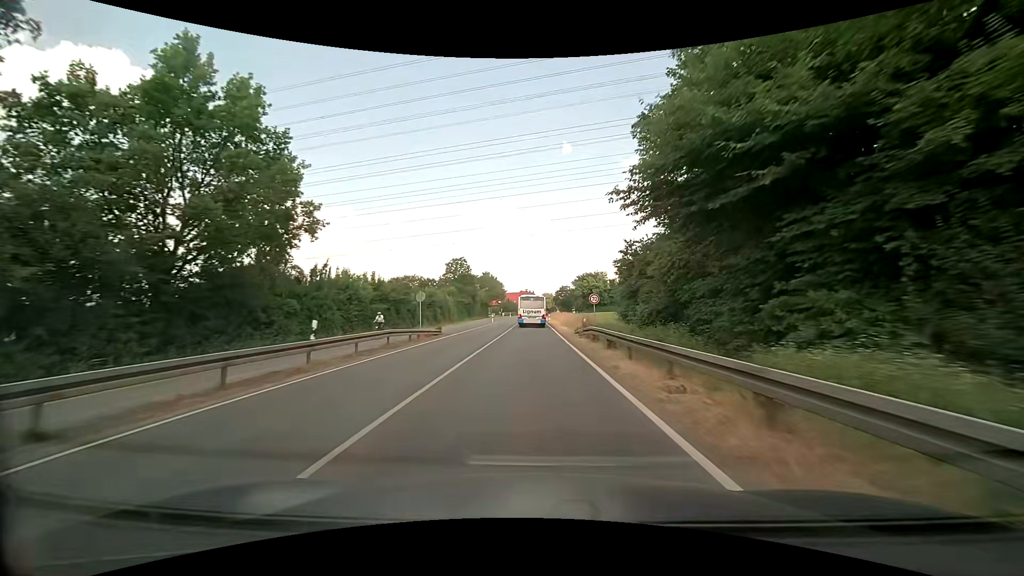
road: secondary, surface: asphalt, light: Day
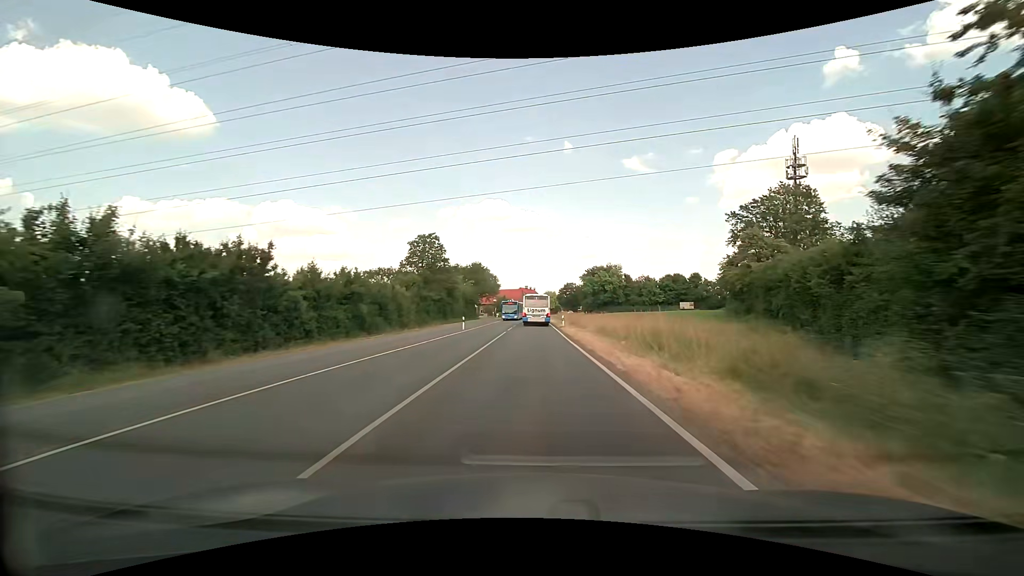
(-0.2, +31.9) m; 0°
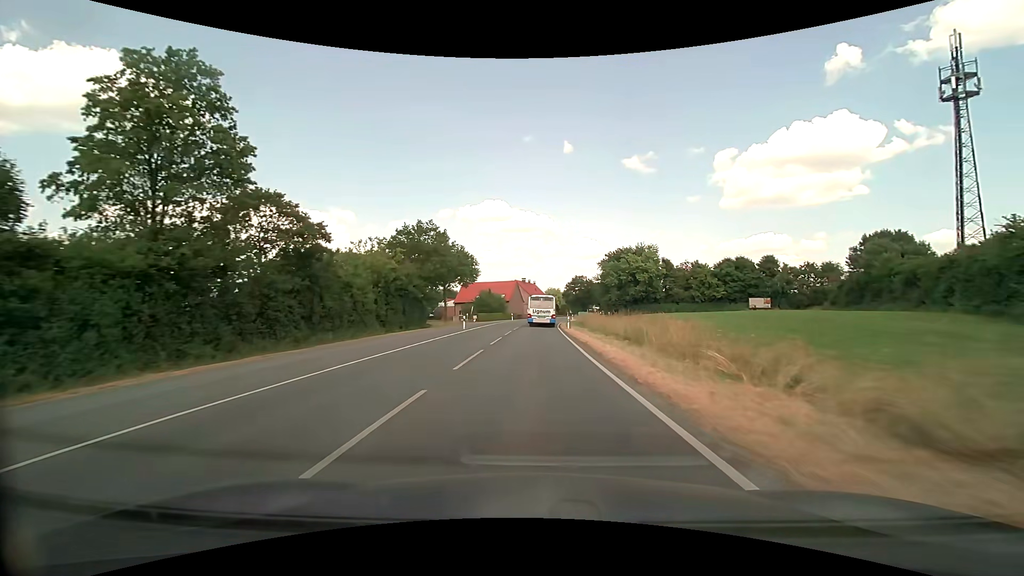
(-0.2, +51.8) m; 0°
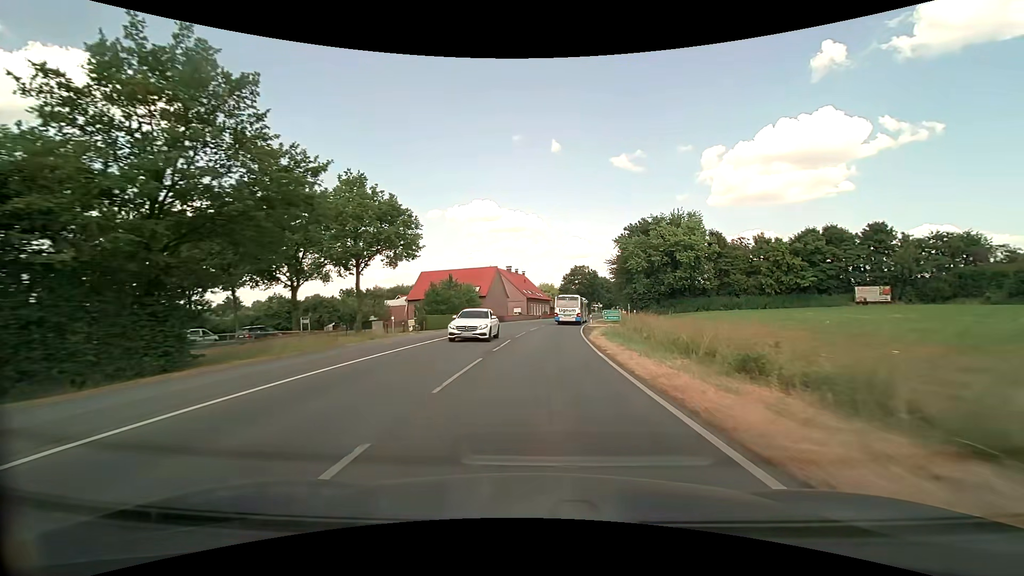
(+0.1, +39.5) m; +1°
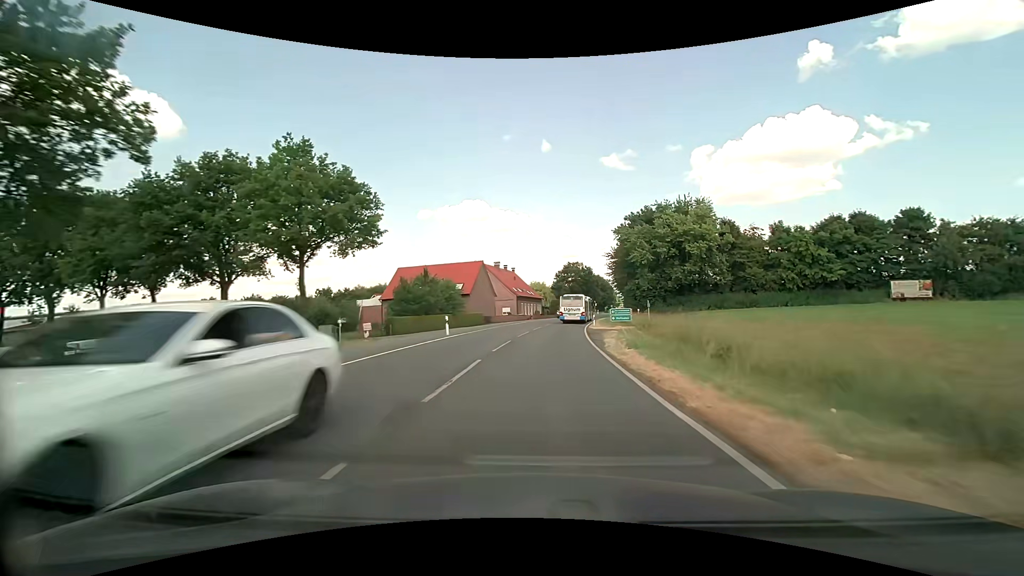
(+0.1, +9.6) m; +1°
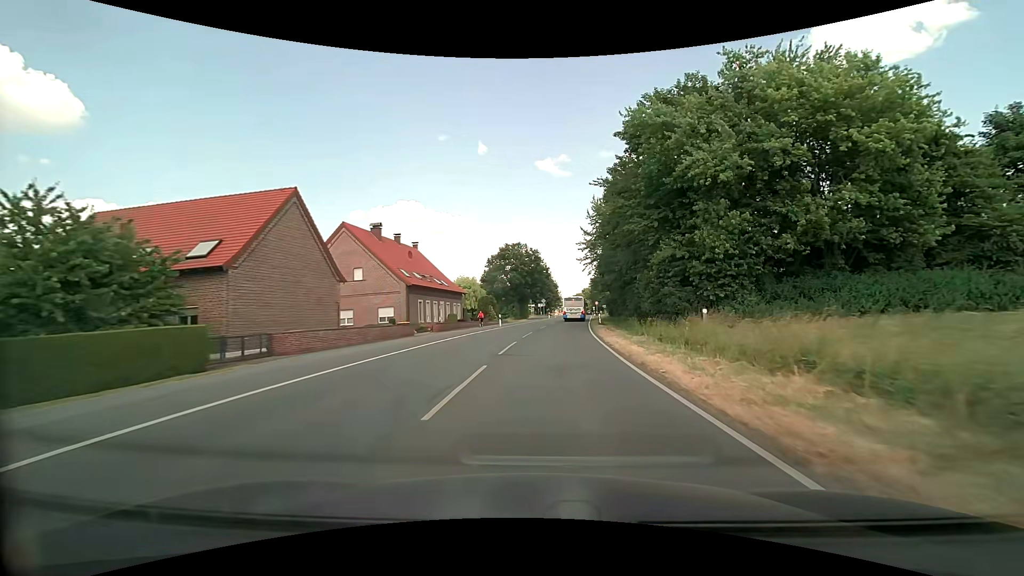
(+2.5, +46.6) m; +7°
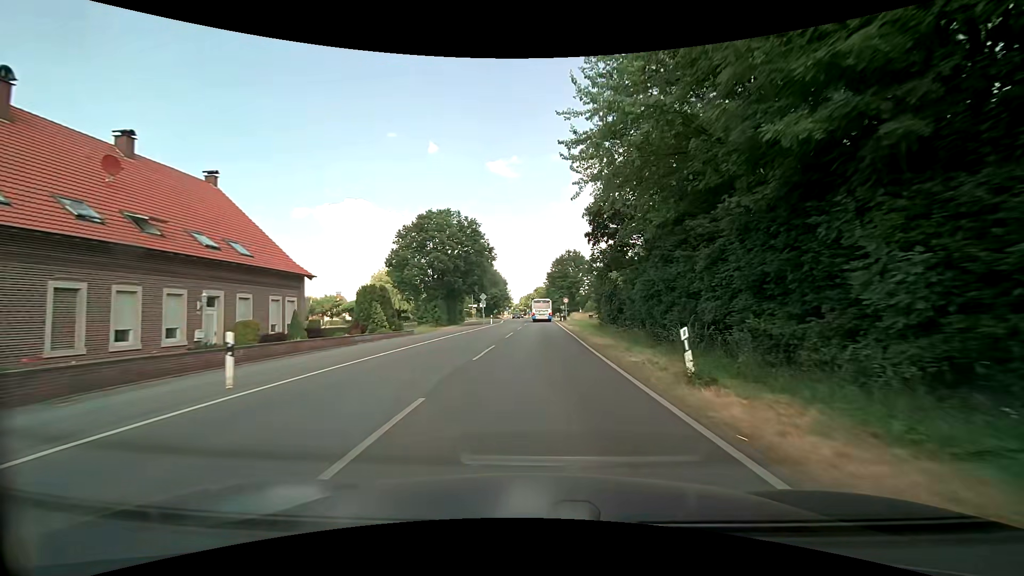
(+1.8, +34.5) m; +6°
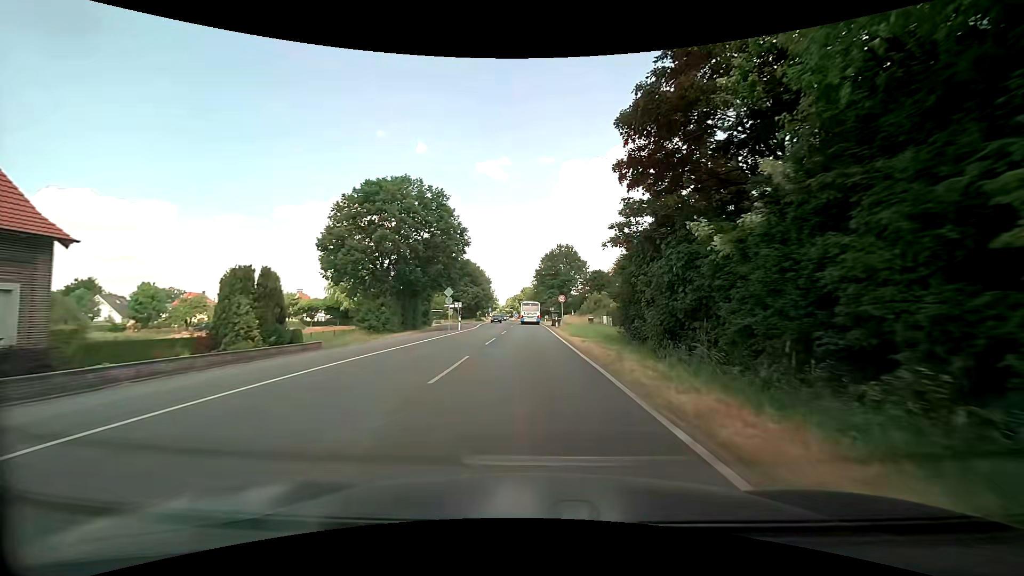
(+0.2, +16.2) m; +1°
(0, +10) (0, +20) (0, +30) (0, +40) (0, +50) (0, +60) (0, +70) (0, +80) (0, +90) (+1, +100) m
